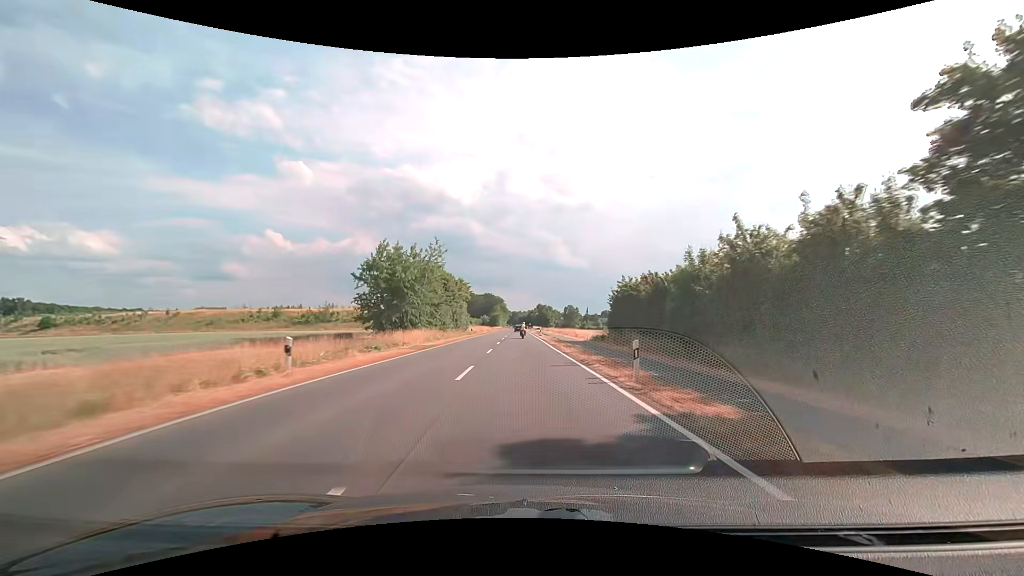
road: secondary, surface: asphalt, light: Day
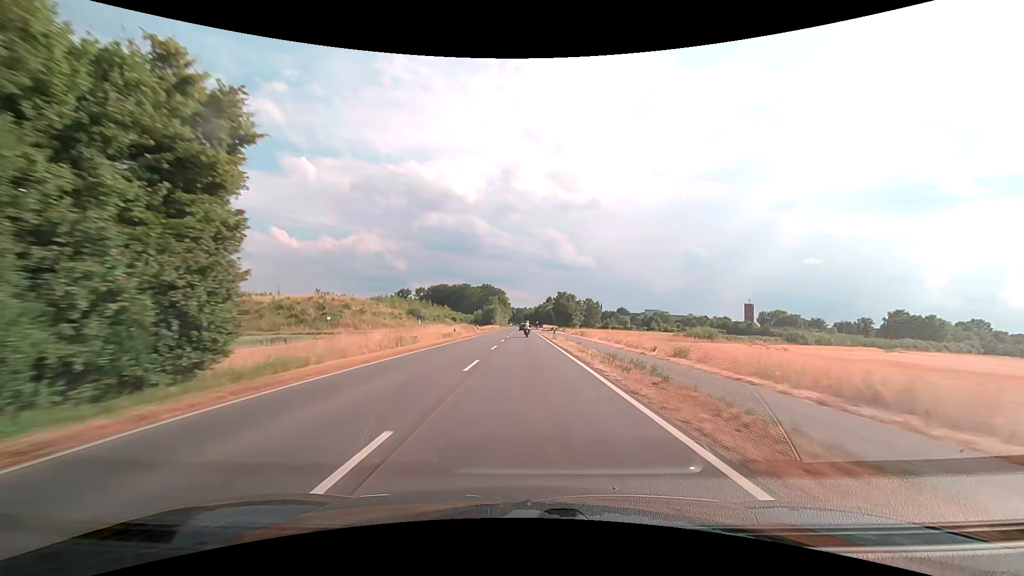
(-0.6, +69.8) m; -1°
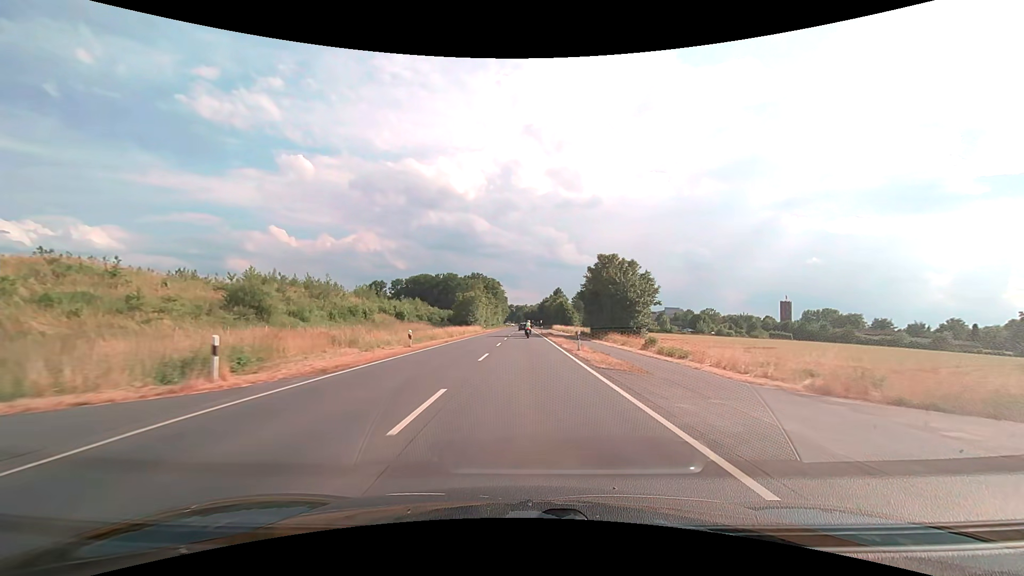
(+0.1, +67.6) m; 0°
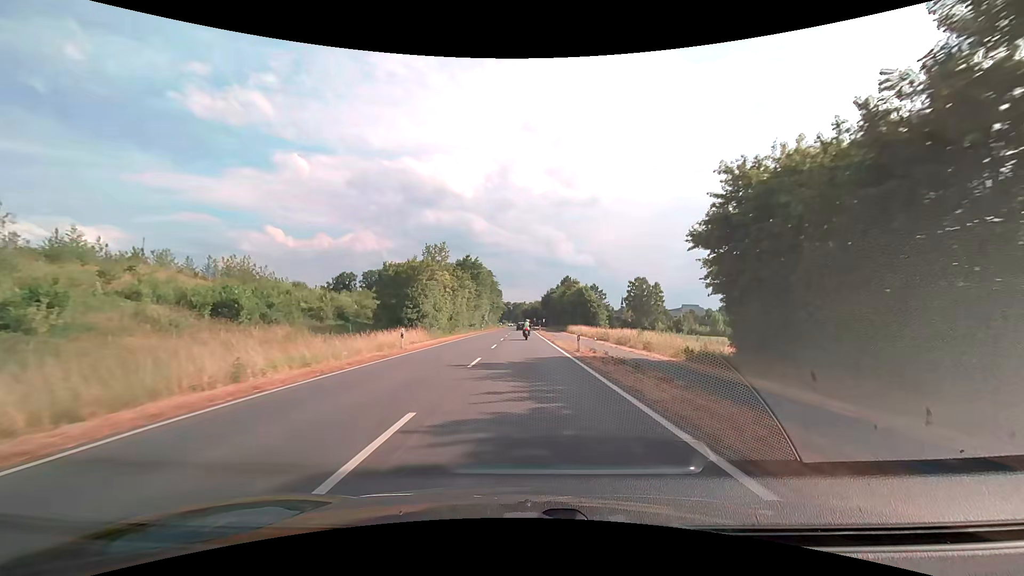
(+0.1, +50.2) m; 0°
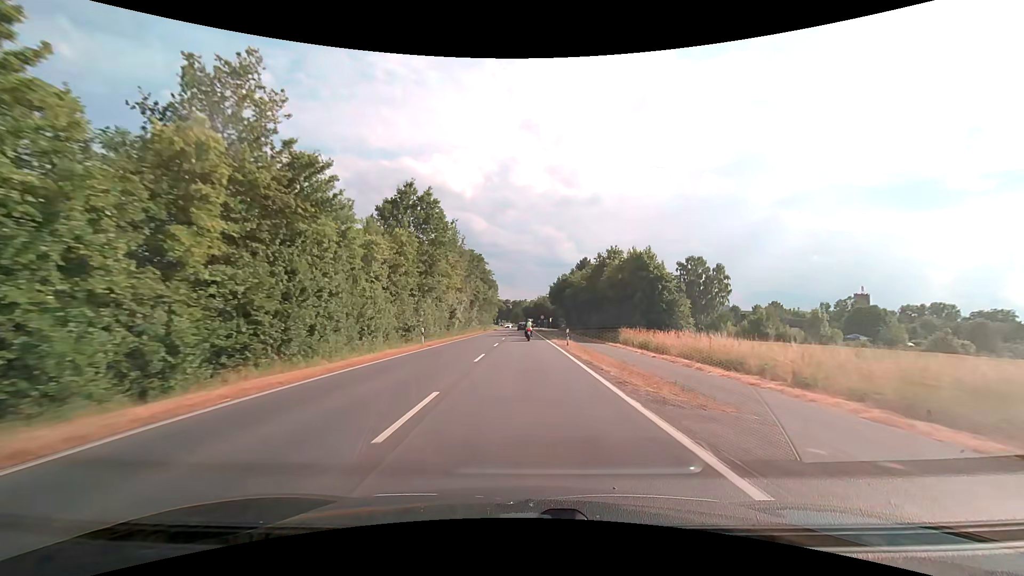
(-0.1, +45.2) m; 0°
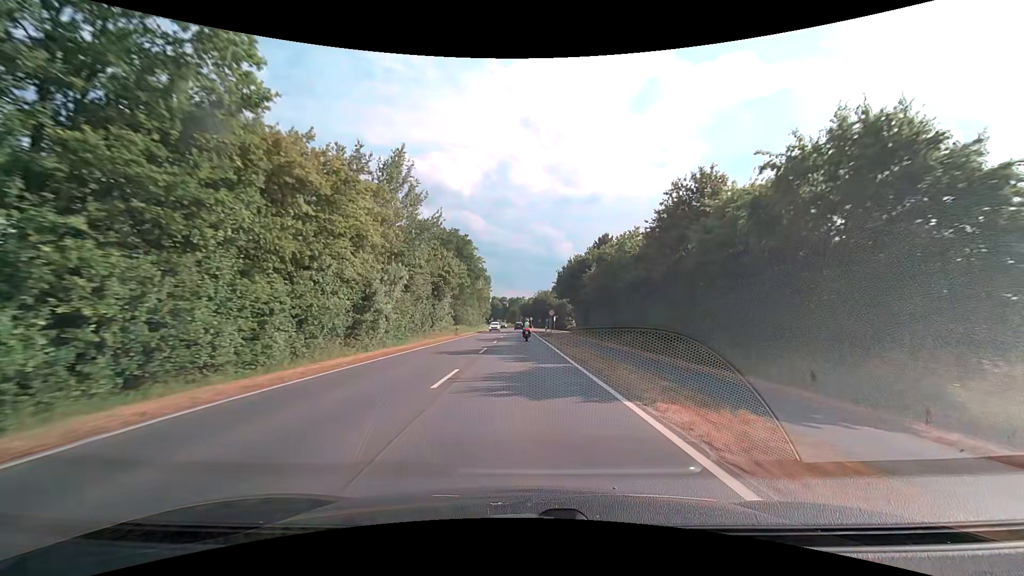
(0.0, +31.2) m; 0°
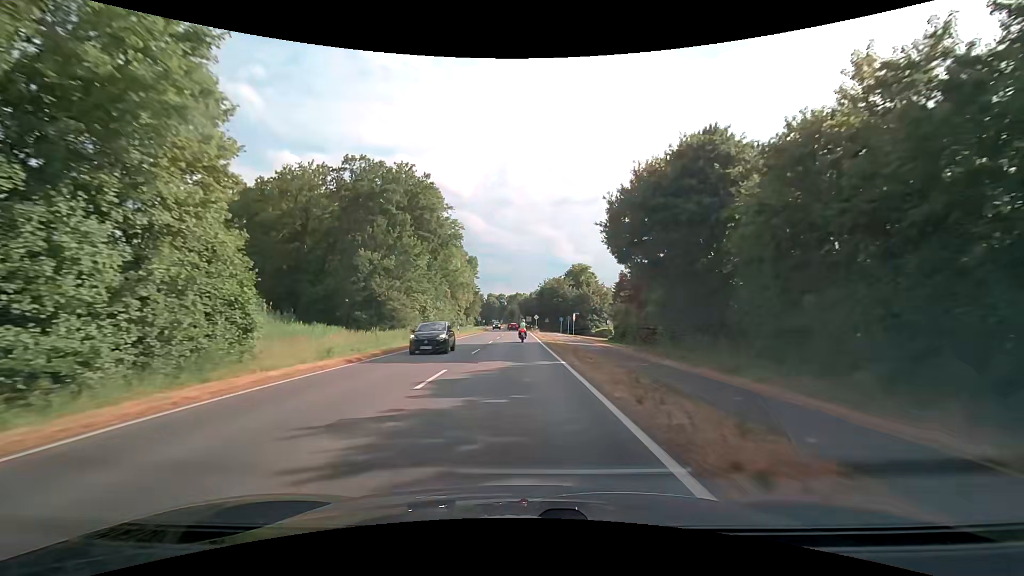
(0.0, +47.5) m; 0°
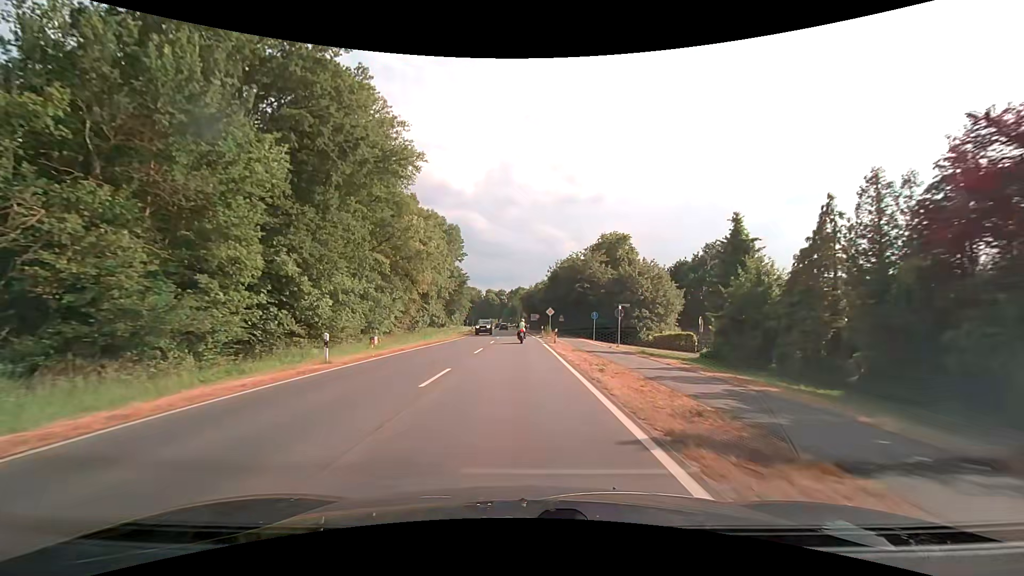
(-0.3, +35.3) m; 0°
(0, +10) (0, +20) (0, +30) (0, +40) (-1, +50) (-1, +60) (-1, +70) (-2, +80) (-3, +90) (-3, +100) m
